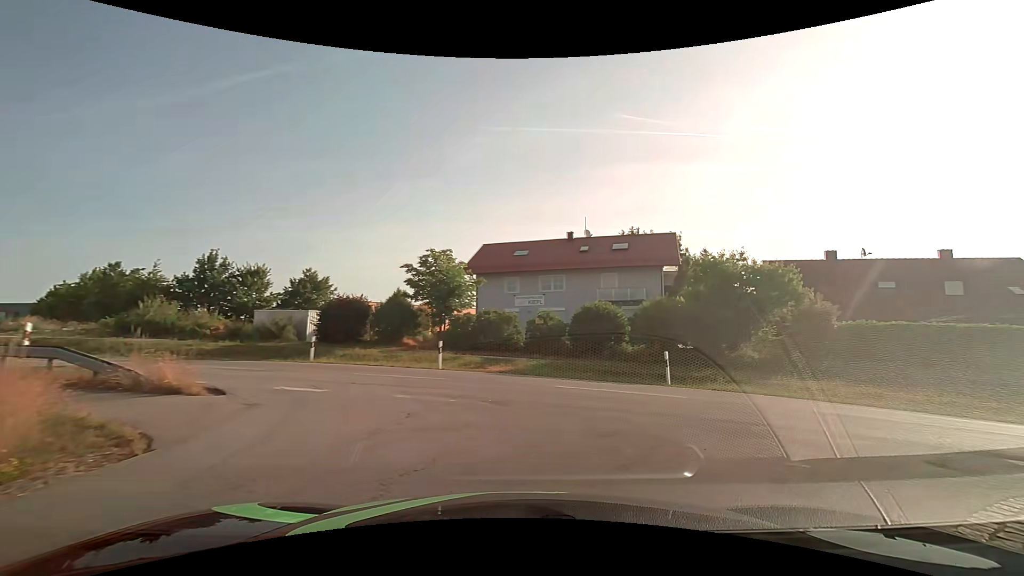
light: Day
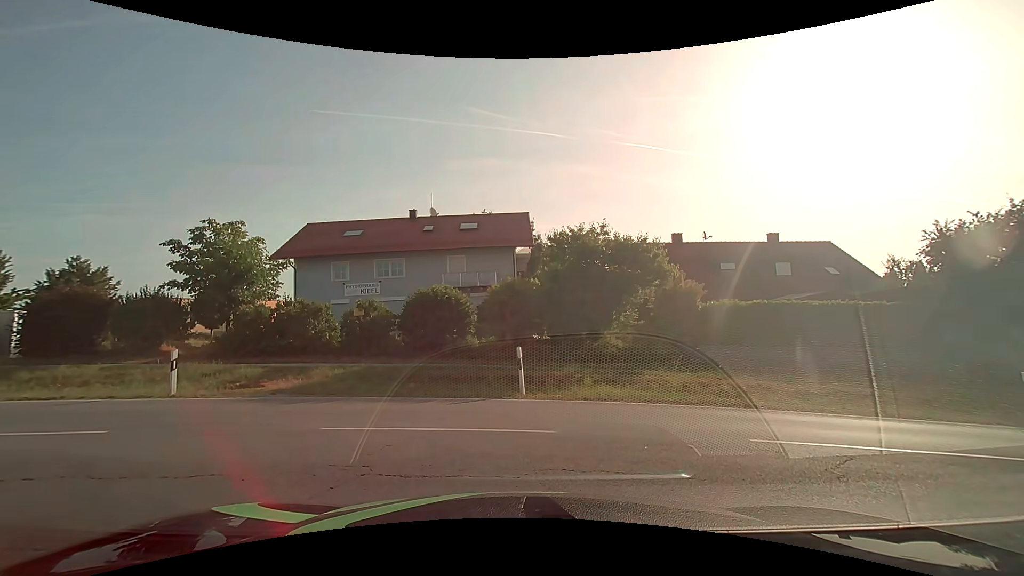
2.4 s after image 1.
(+1.0, +5.2) m; +14°
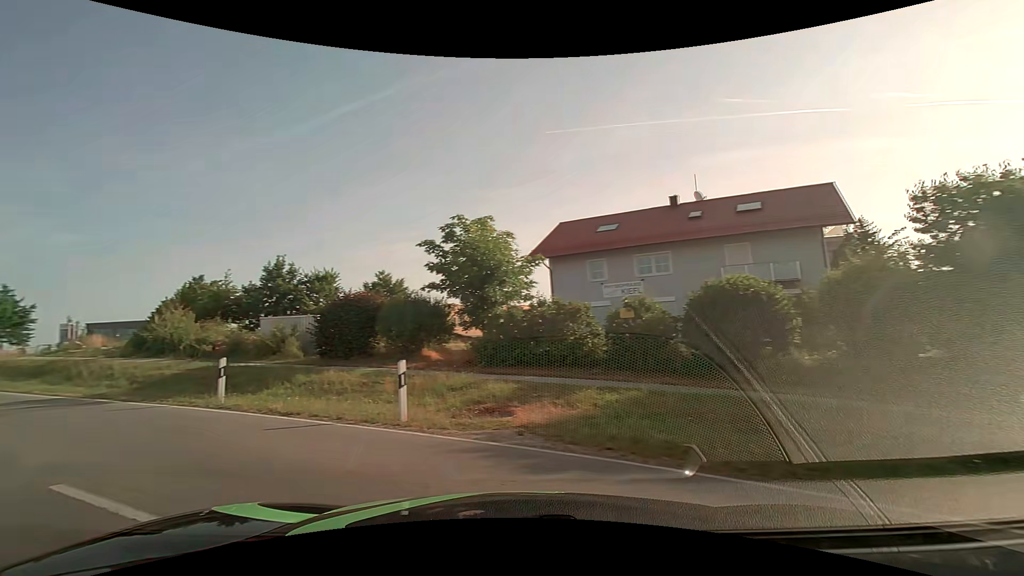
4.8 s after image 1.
(-0.7, +5.5) m; -23°
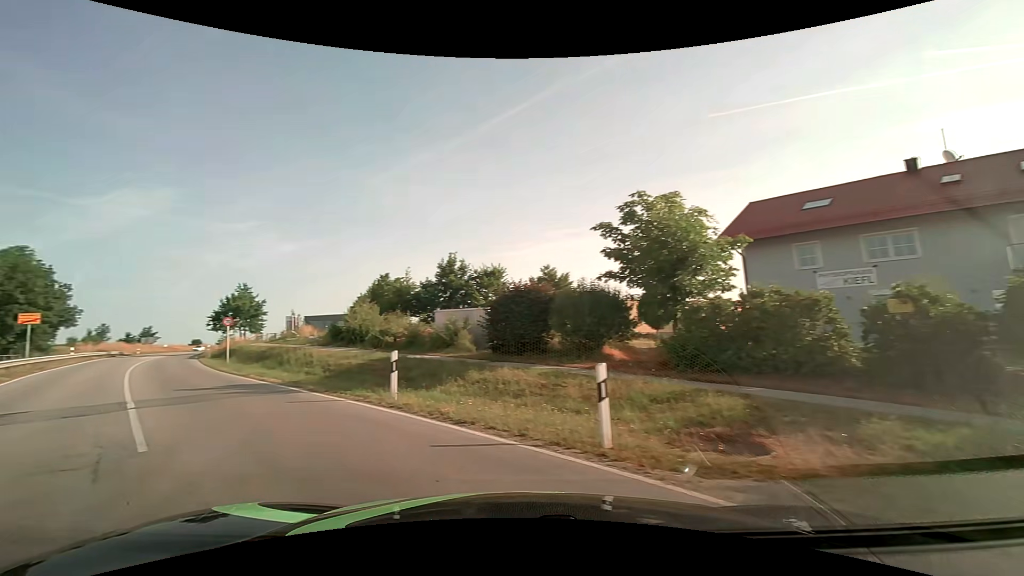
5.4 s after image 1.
(-0.5, +2.6) m; -19°
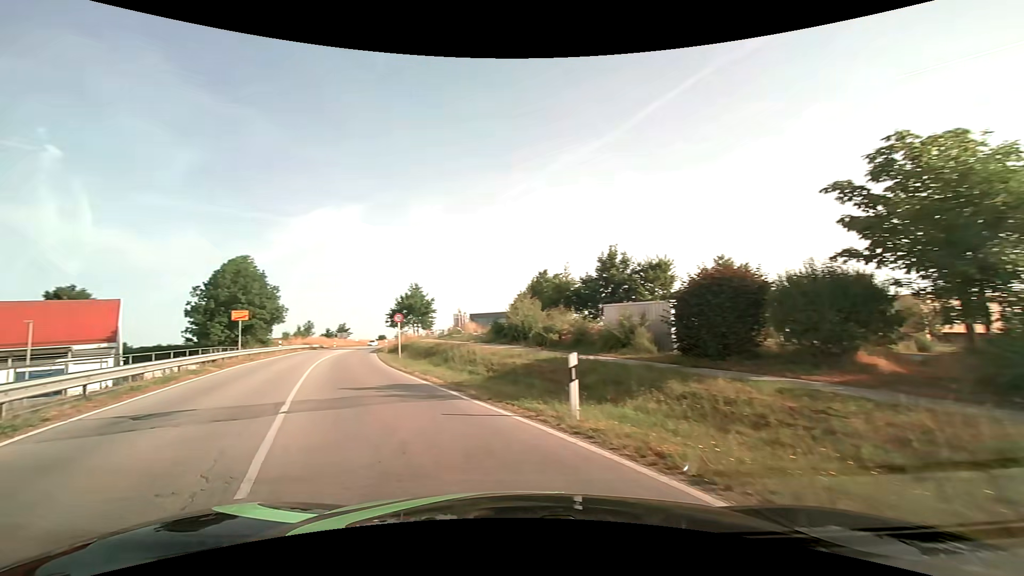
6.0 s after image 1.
(-0.5, +3.2) m; -18°
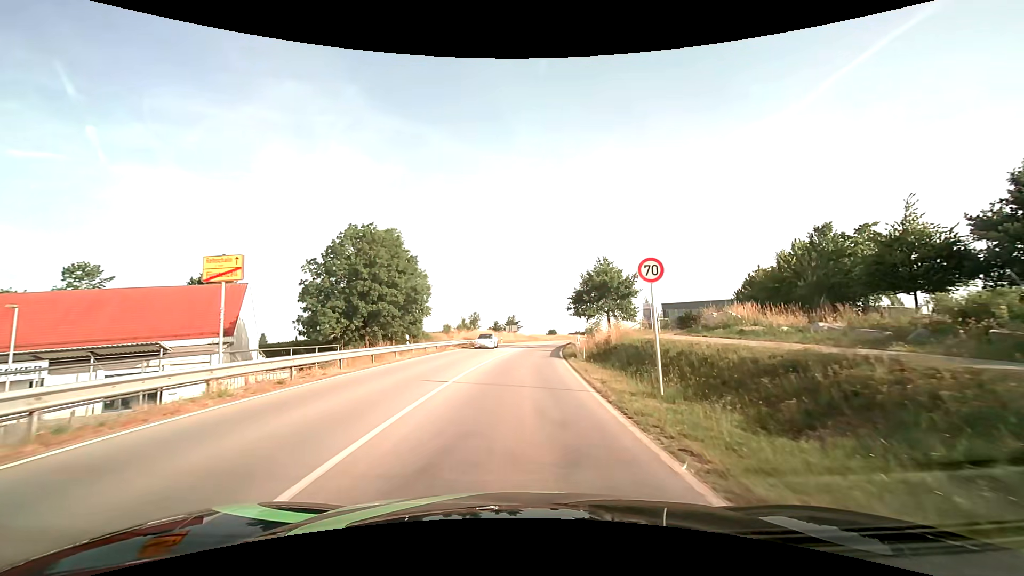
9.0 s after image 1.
(-7.7, +23.4) m; -21°
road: secondary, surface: asphalt
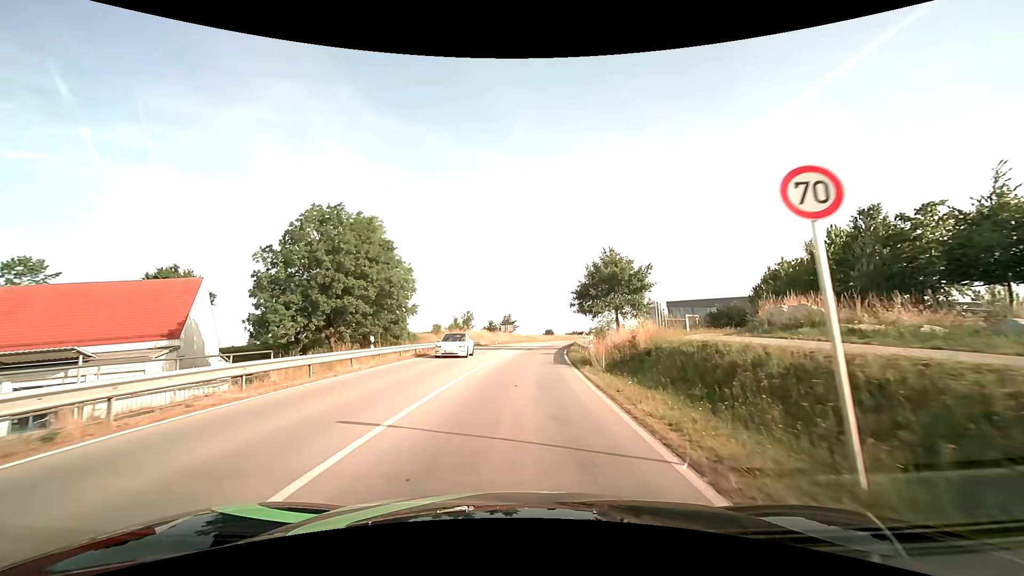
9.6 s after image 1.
(0.0, +6.6) m; 0°
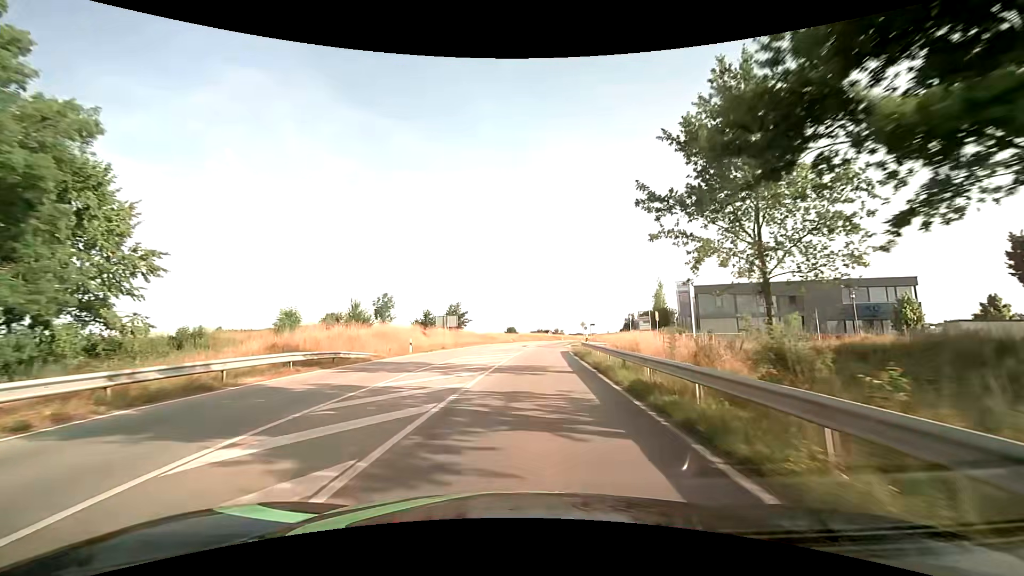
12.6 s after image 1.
(+1.5, +38.3) m; +5°
(0, +10) (0, +20) (+1, +30) (+2, +40) (+3, +50) (+4, +60) (+5, +70) (+7, +80) (+8, +90) (+10, +99) m
